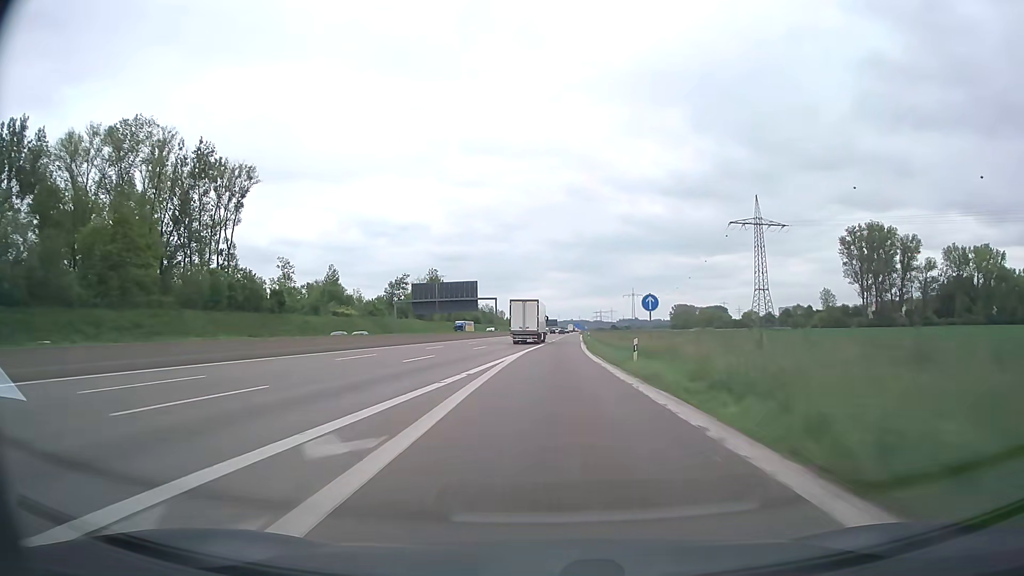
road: motorway_link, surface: asphalt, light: Day
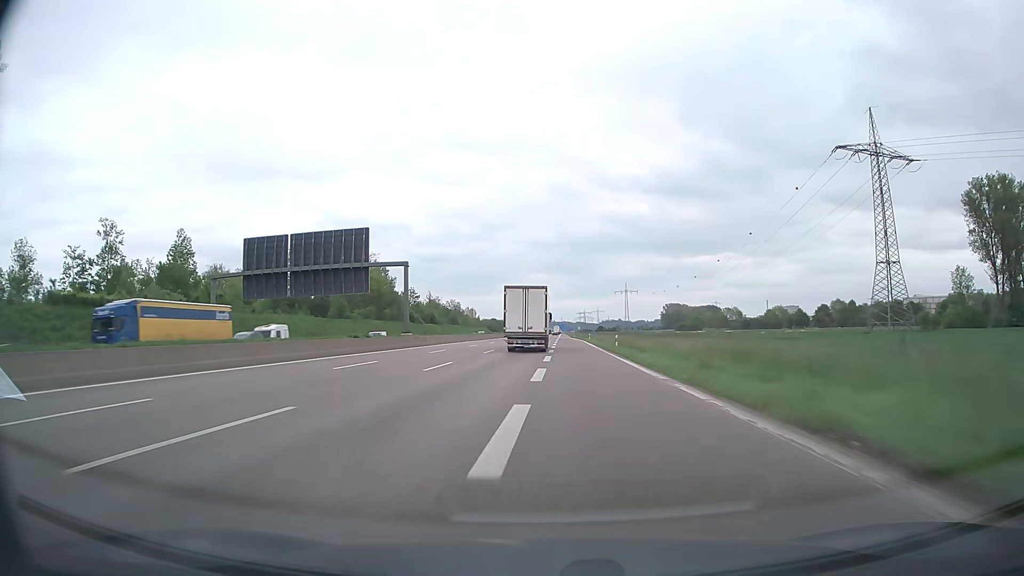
(+1.6, +77.3) m; +2°
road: motorway
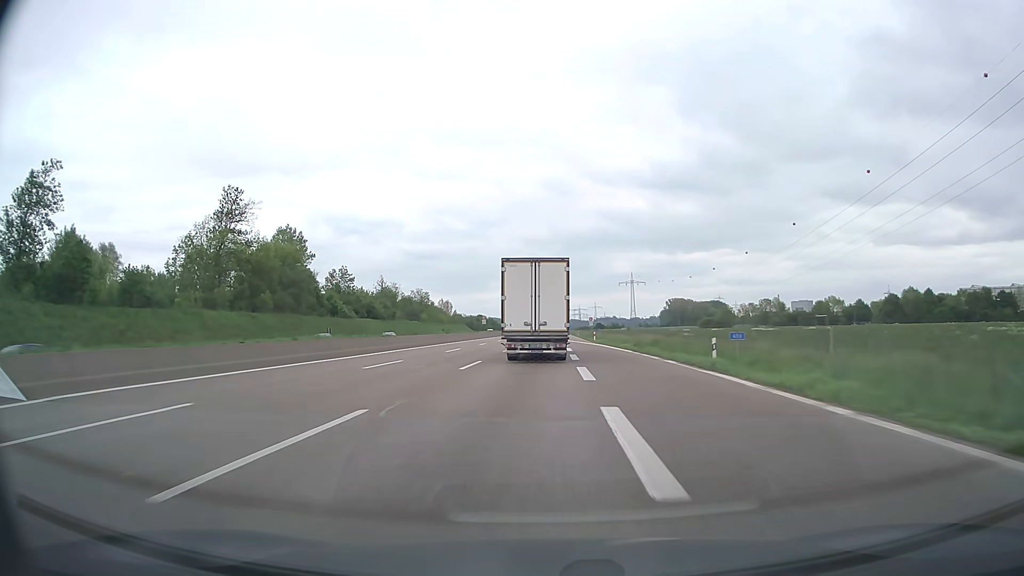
(+0.2, +72.5) m; +1°
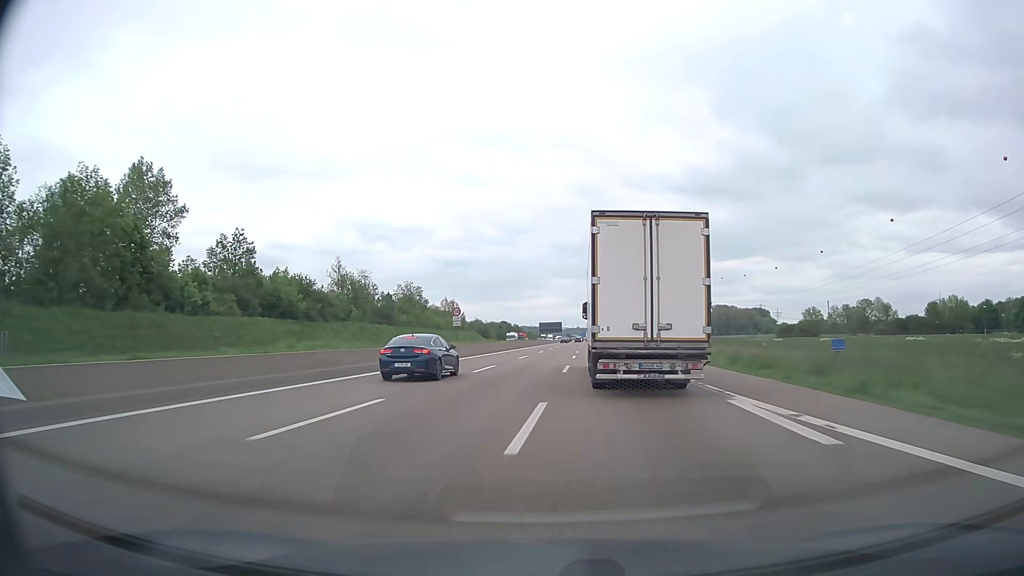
(-1.1, +69.1) m; -3°
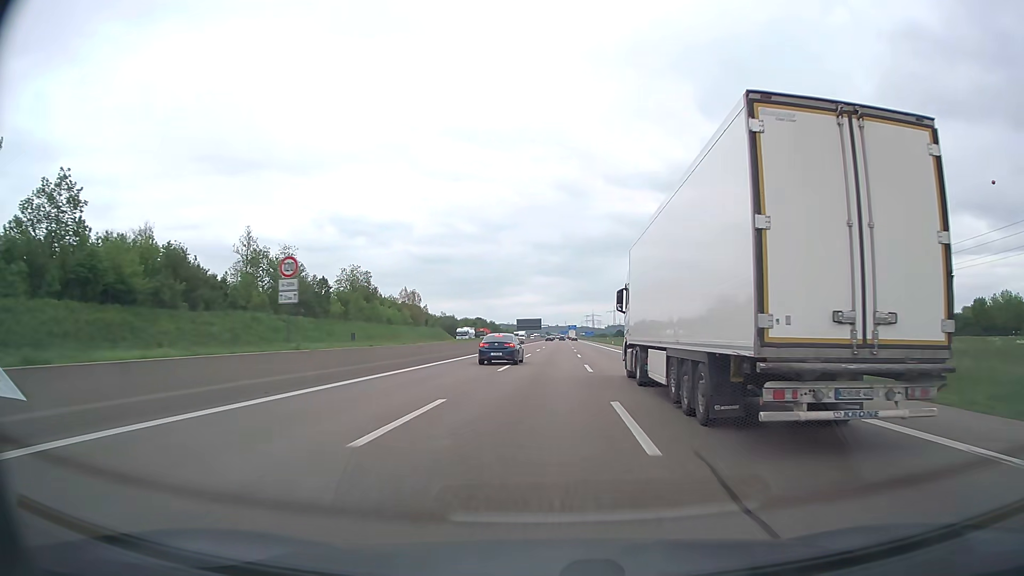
(+0.3, +36.6) m; +2°
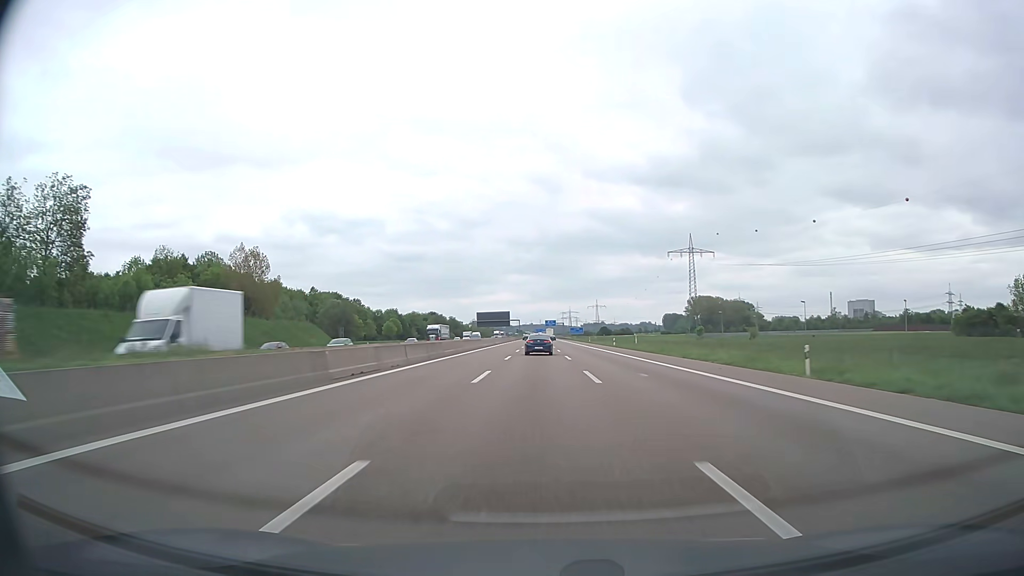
(+2.5, +96.8) m; +2°
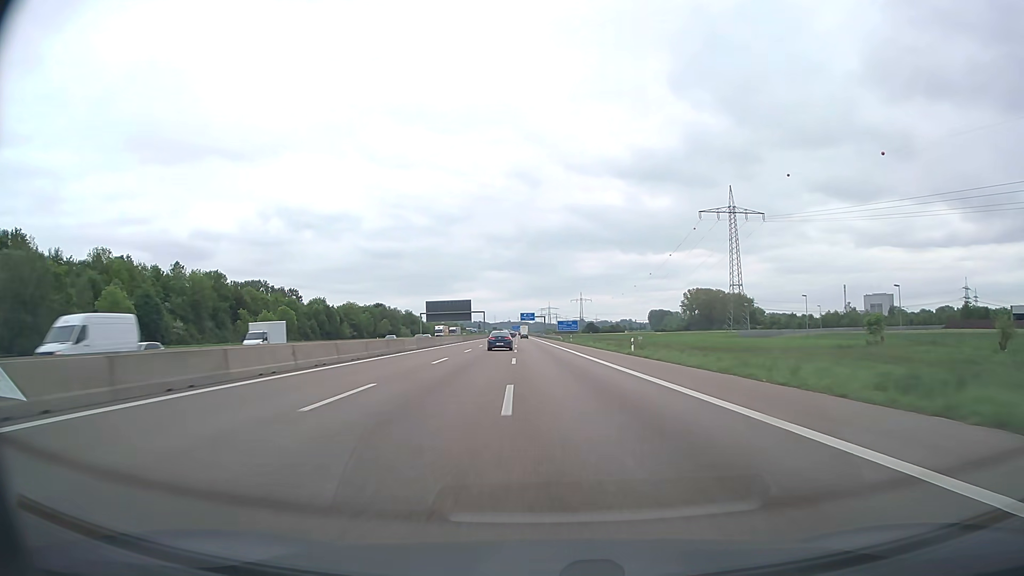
(+1.0, +80.2) m; +2°
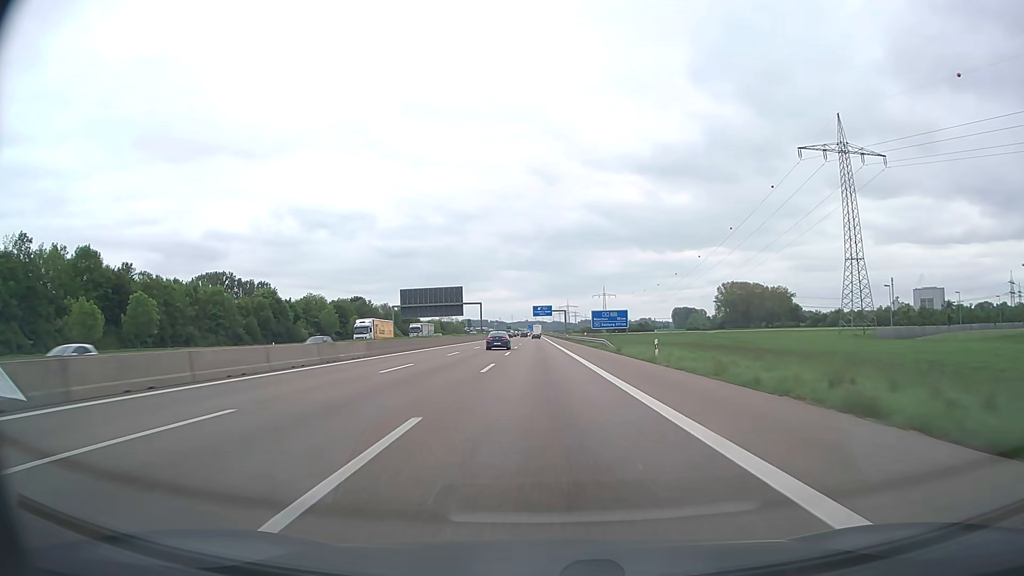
(-0.6, +60.6) m; -1°
(0, +10) (0, +20) (0, +30) (0, +40) (0, +50) (-1, +60) (-1, +70) (-1, +80) (-1, +90) (-1, +100) m
